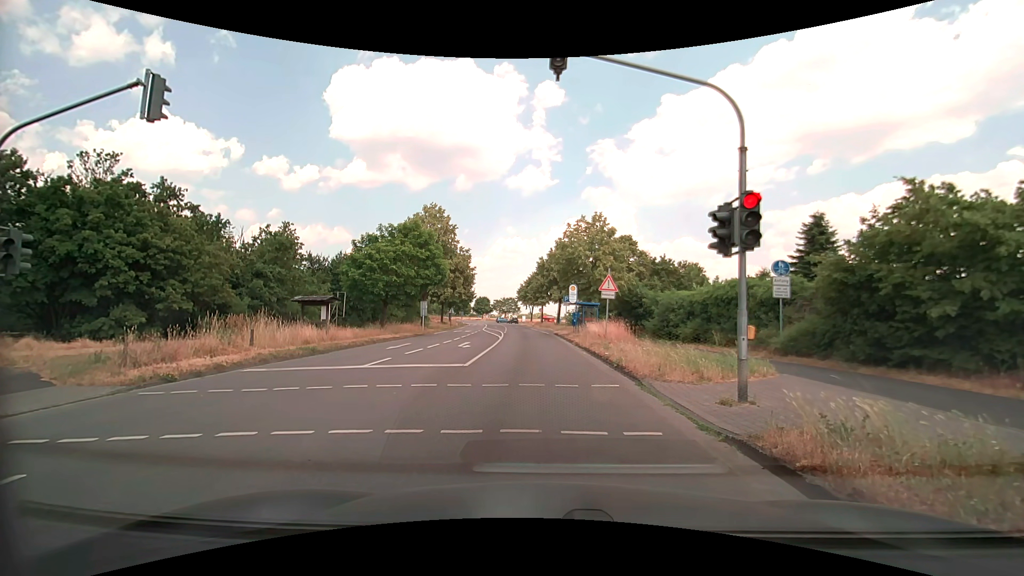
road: secondary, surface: asphalt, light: Day
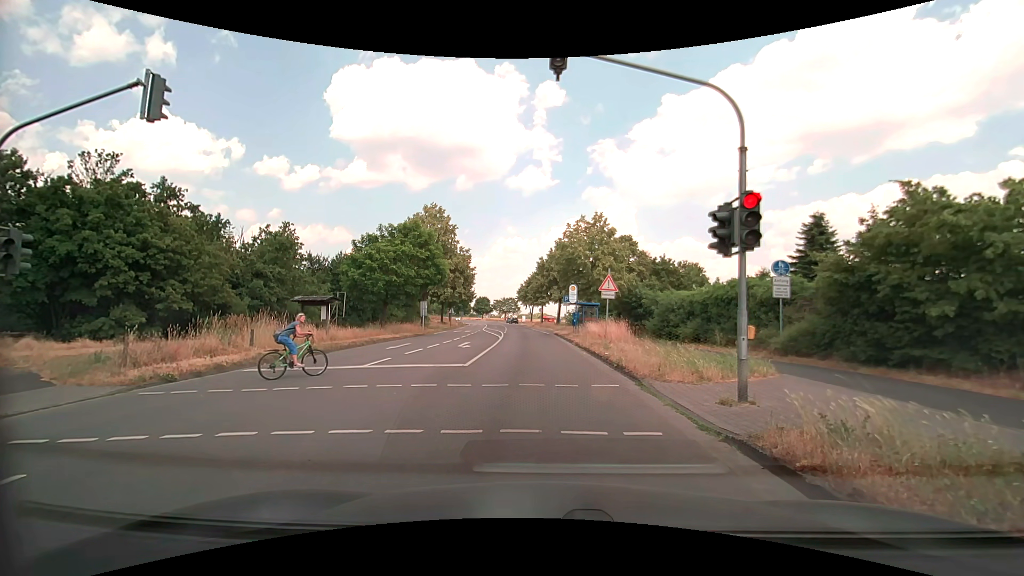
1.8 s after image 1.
(0.0, 0.0) m; 0°
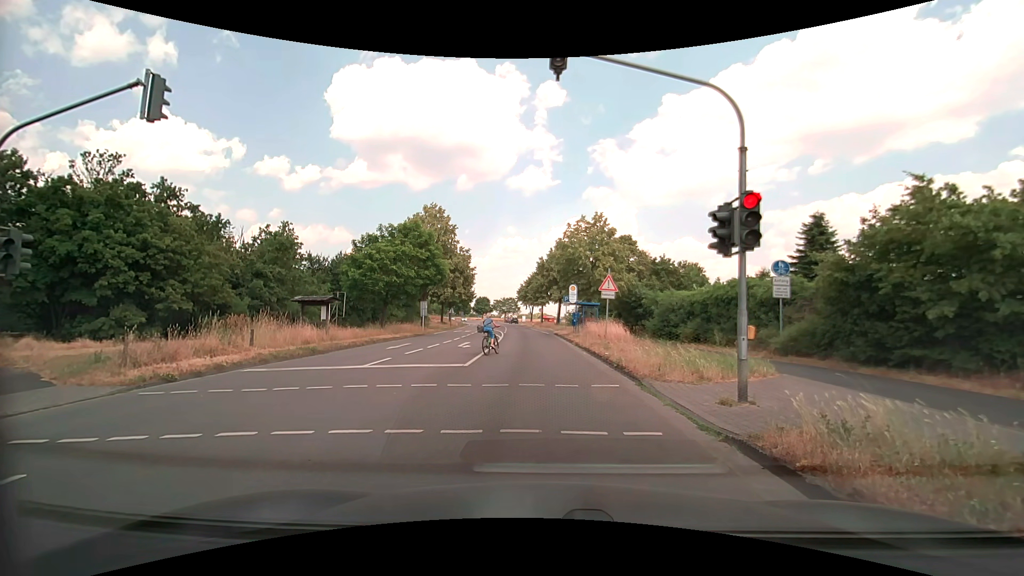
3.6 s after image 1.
(0.0, 0.0) m; 0°
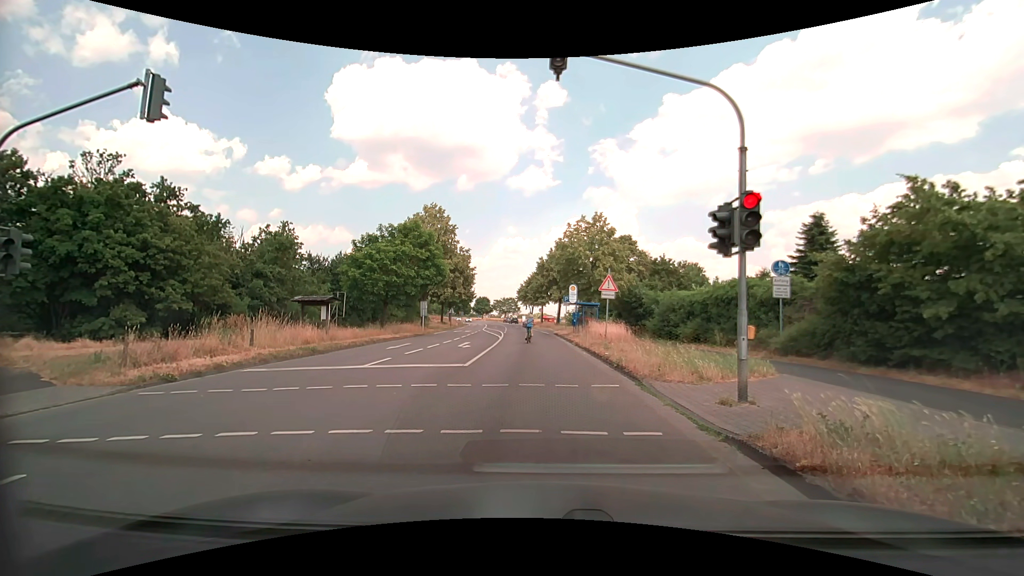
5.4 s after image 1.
(0.0, 0.0) m; 0°
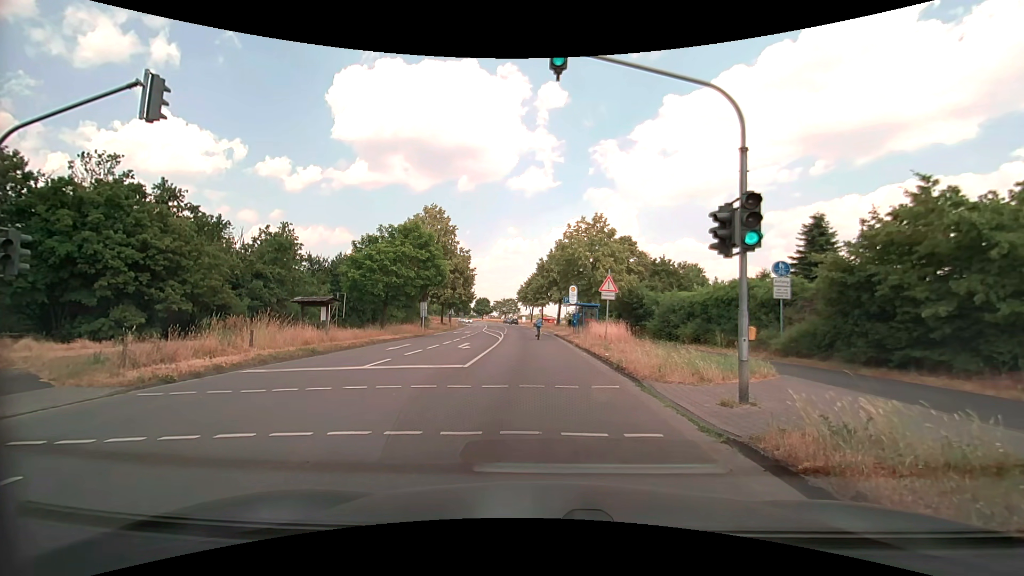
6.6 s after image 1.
(0.0, 0.0) m; 0°
